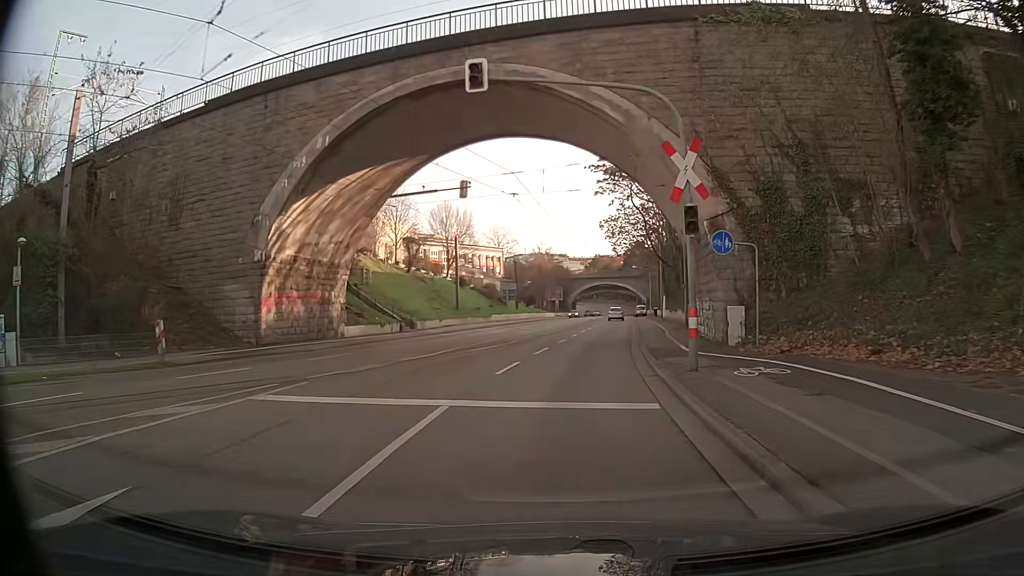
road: primary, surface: asphalt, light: Day
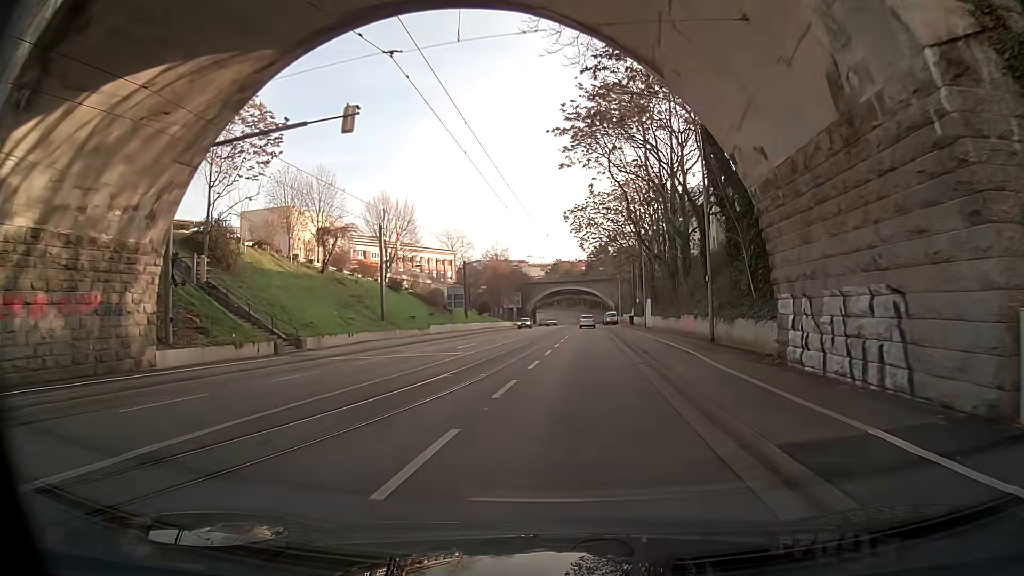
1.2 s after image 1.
(+0.4, +14.8) m; +3°
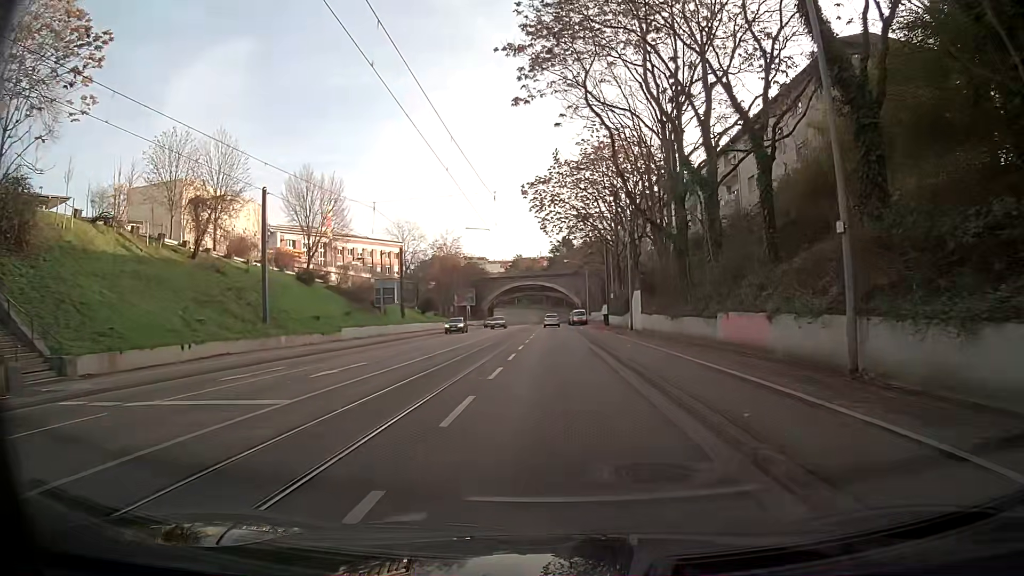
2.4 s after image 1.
(+0.6, +14.8) m; +5°
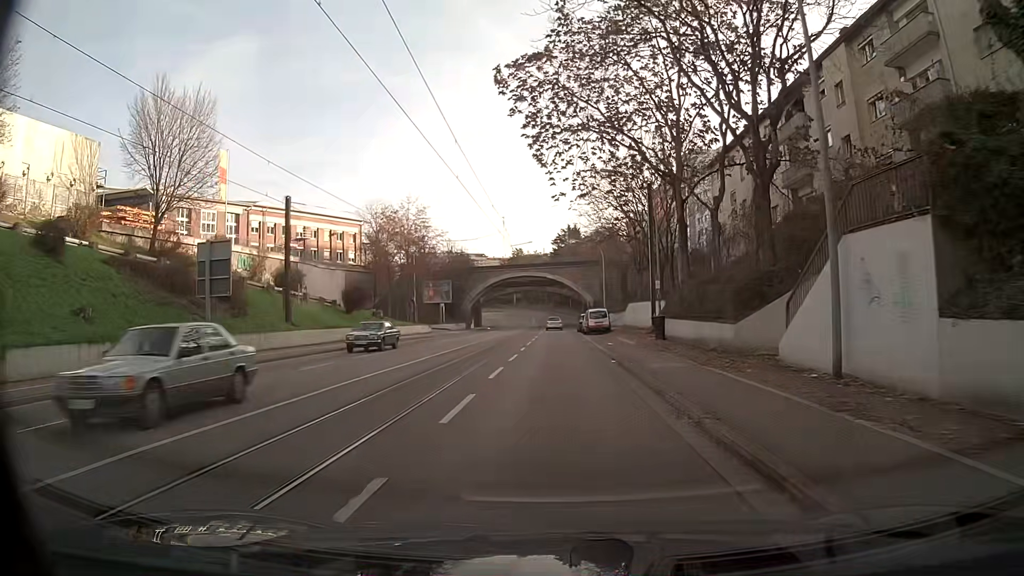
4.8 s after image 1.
(-0.8, +29.6) m; -2°
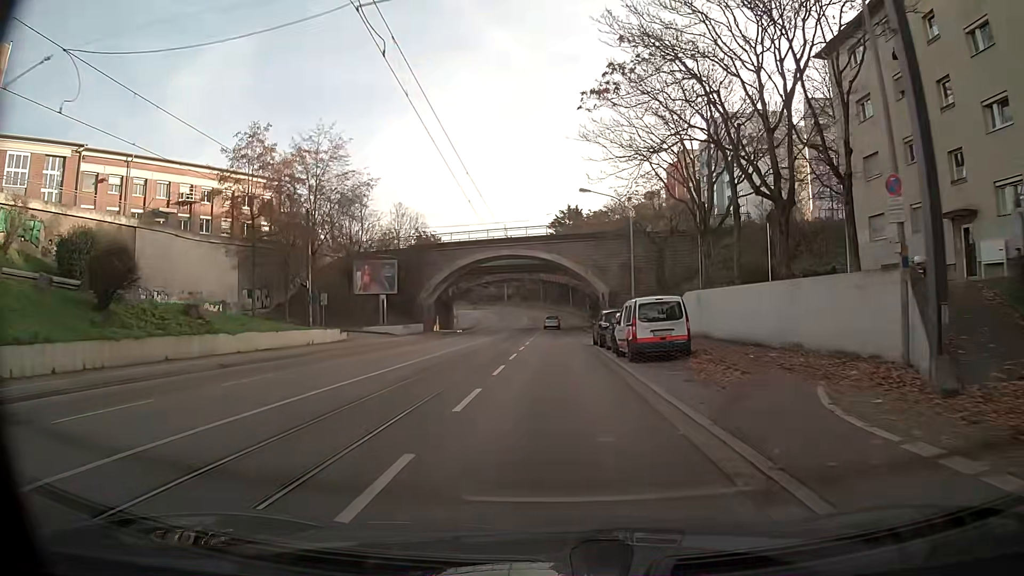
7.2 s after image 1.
(0.0, +29.1) m; 0°
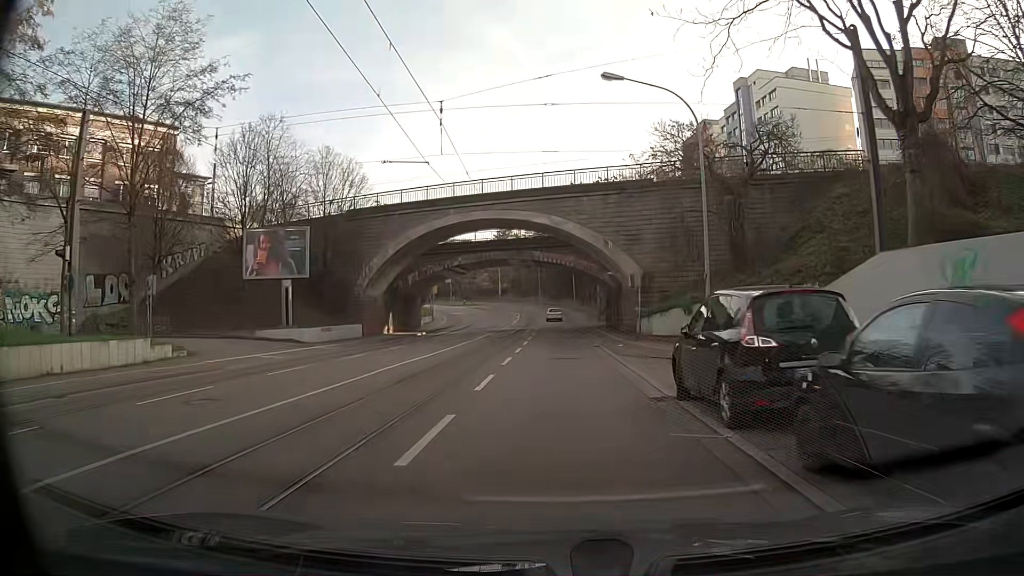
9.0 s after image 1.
(+0.1, +21.6) m; 0°
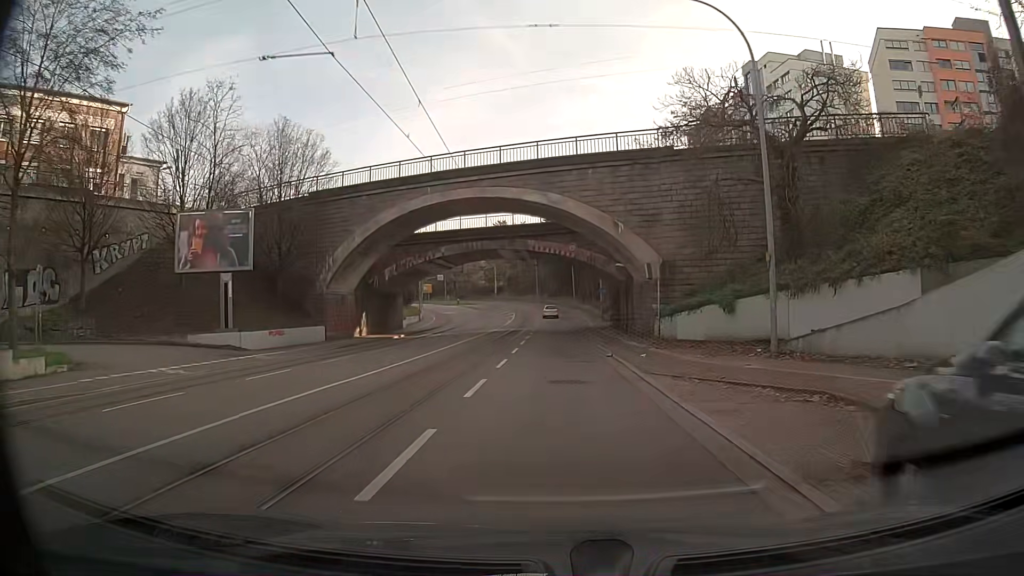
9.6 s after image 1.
(0.0, +7.2) m; 0°
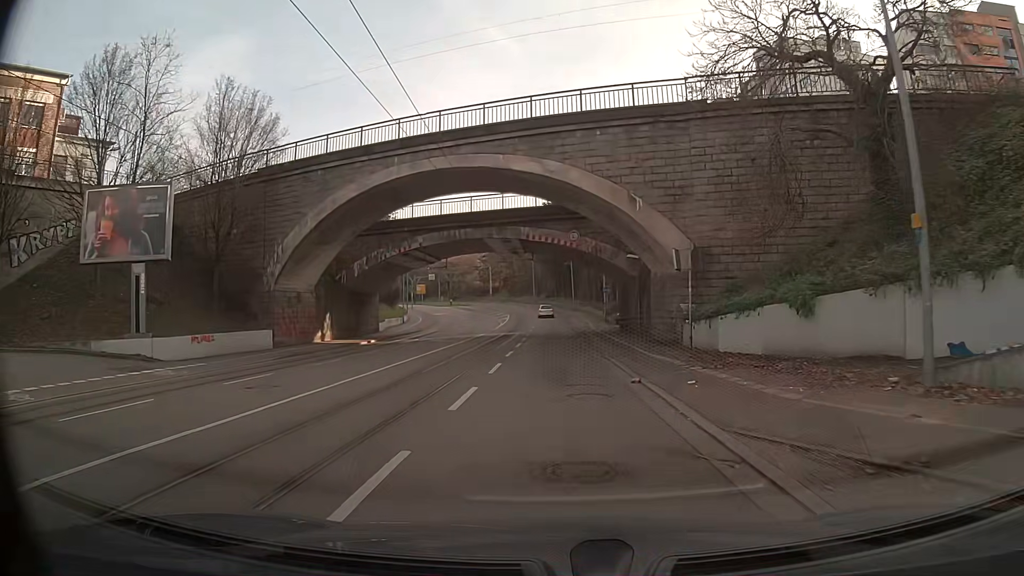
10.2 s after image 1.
(0.0, +7.2) m; 0°
